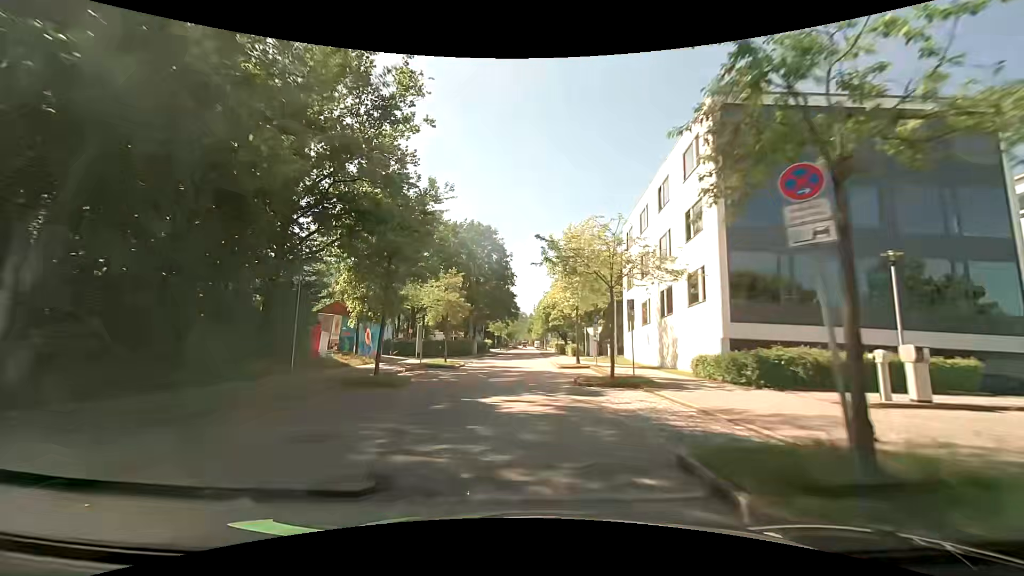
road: residential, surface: asphalt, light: Day
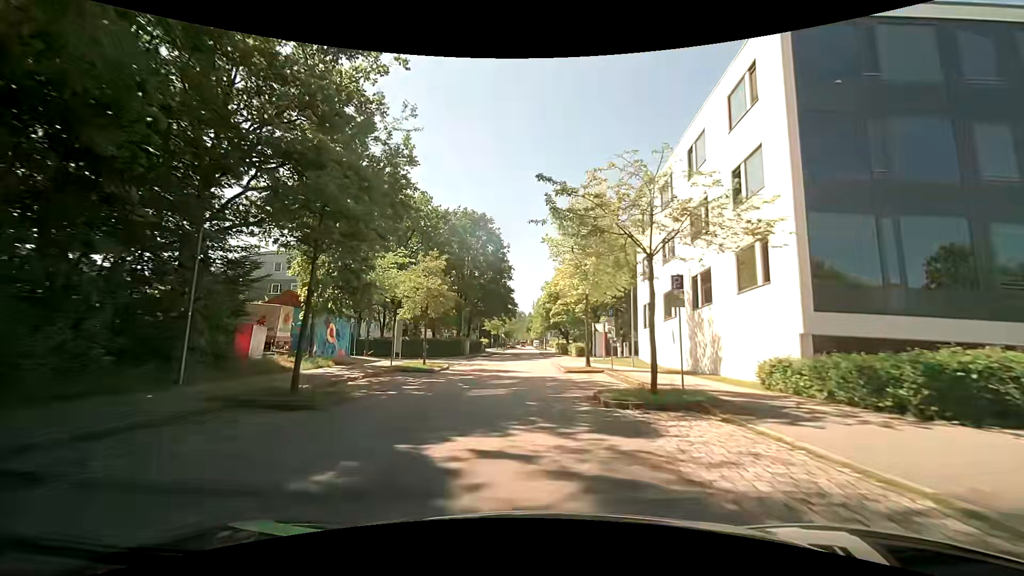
(0.0, +6.6) m; 0°
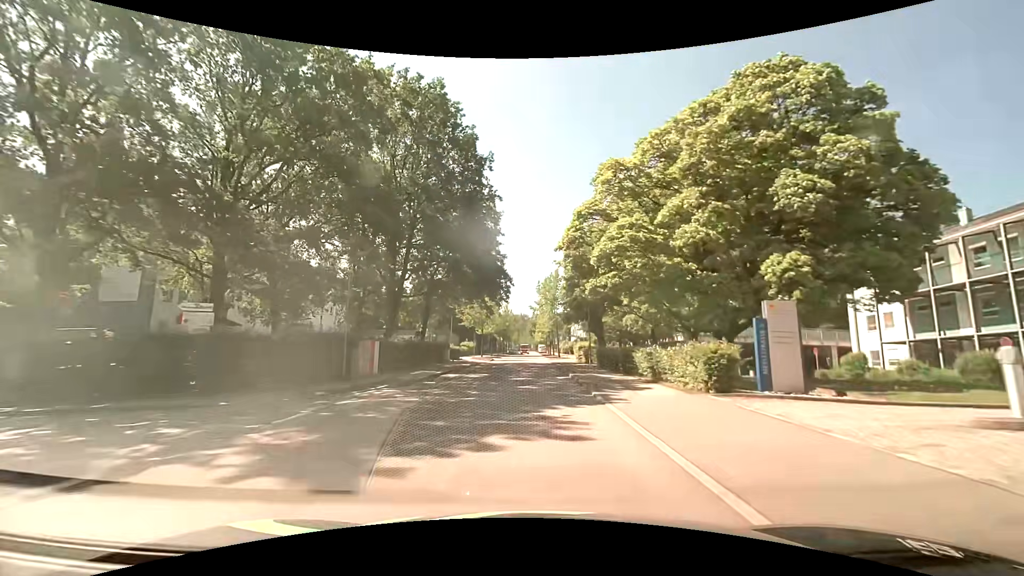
(-0.3, +36.0) m; -1°
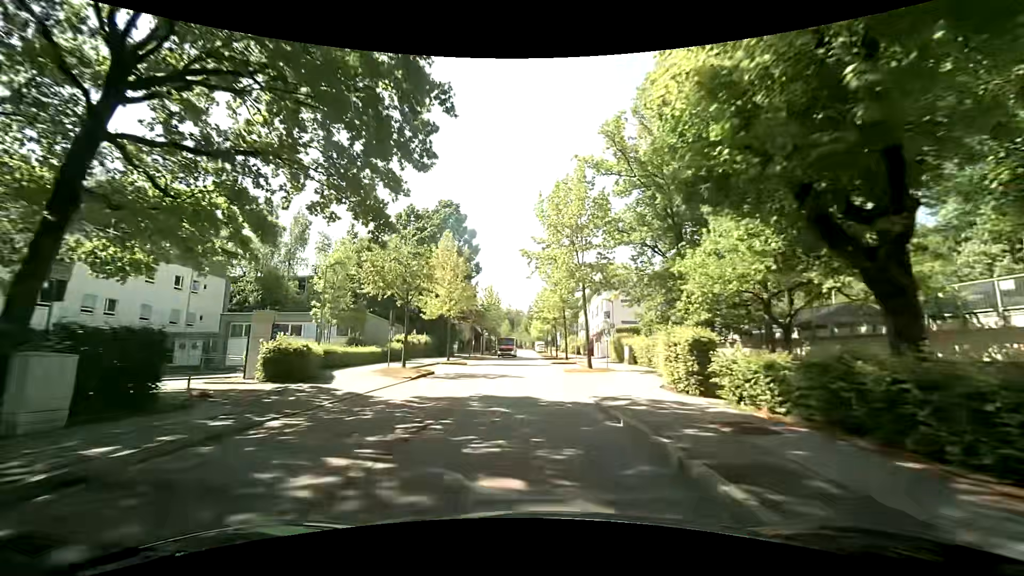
(+0.4, +35.6) m; +2°
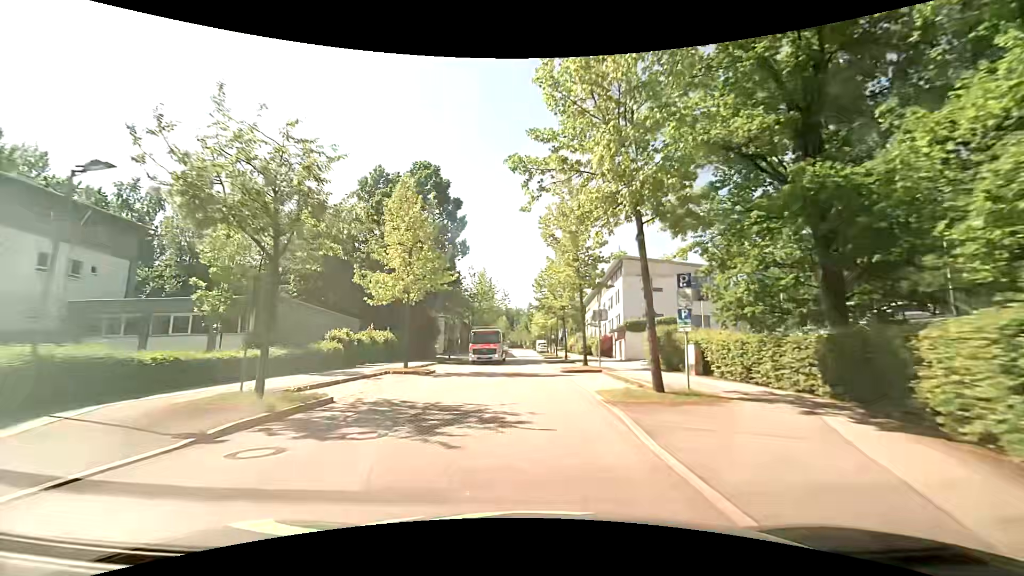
(-0.2, +13.5) m; -1°
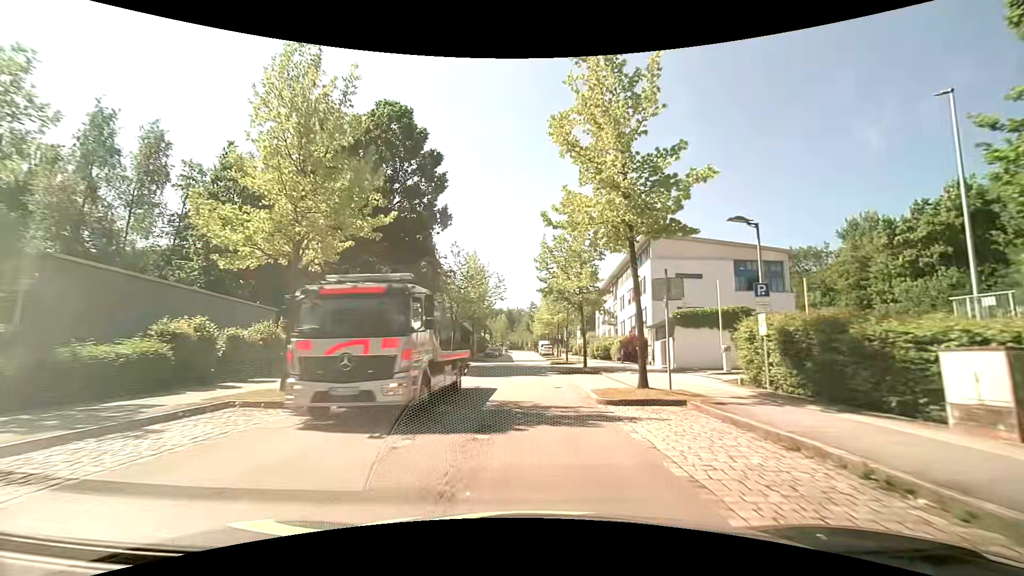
(-0.1, +13.0) m; 0°
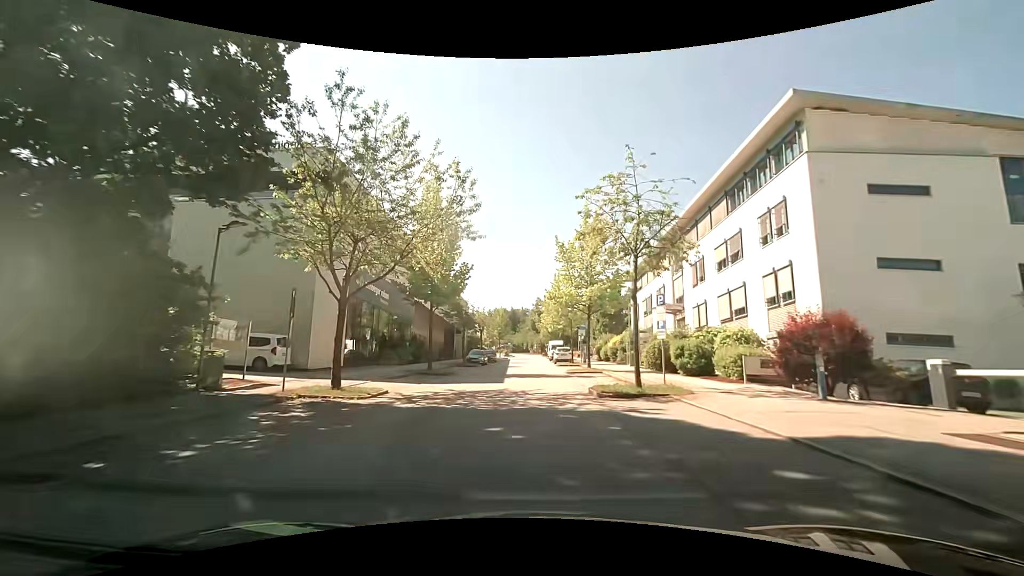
(-0.3, +25.8) m; -1°
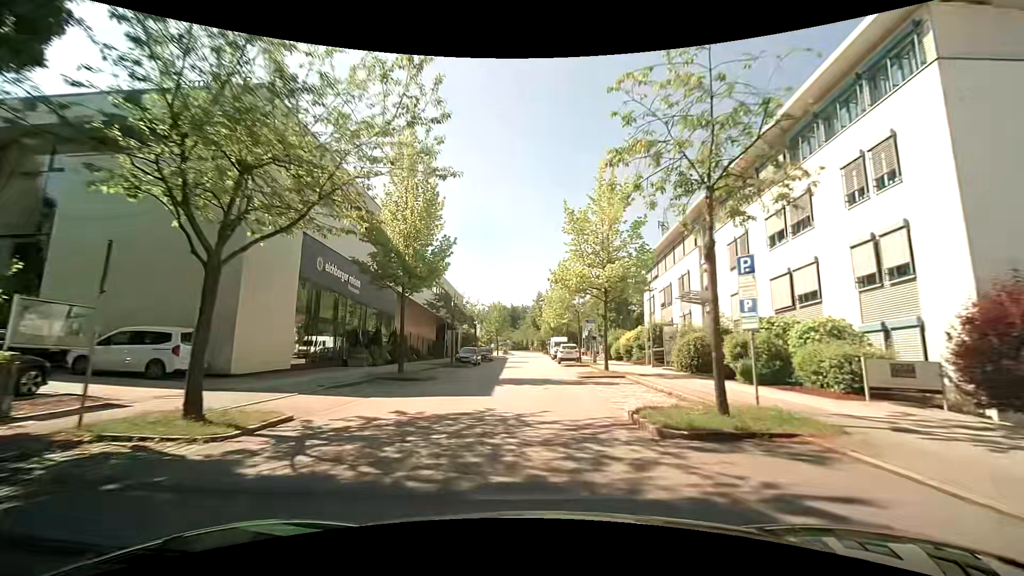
(0.0, +6.7) m; 0°
(0, +10) (0, +20) (0, +30) (0, +40) (0, +50) (0, +60) (0, +70) (0, +80) (0, +90) (0, +100) m
